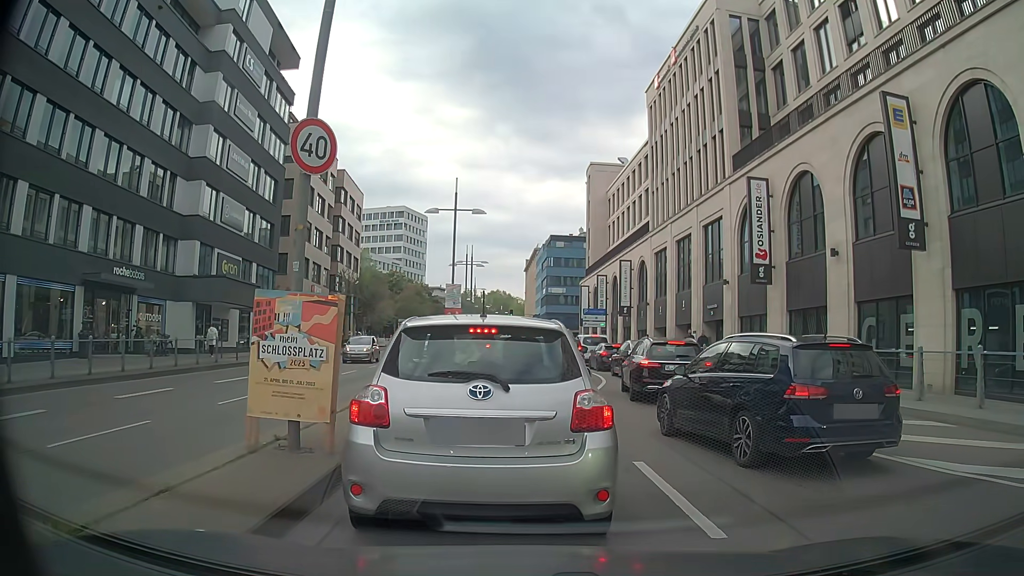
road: primary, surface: asphalt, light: Day
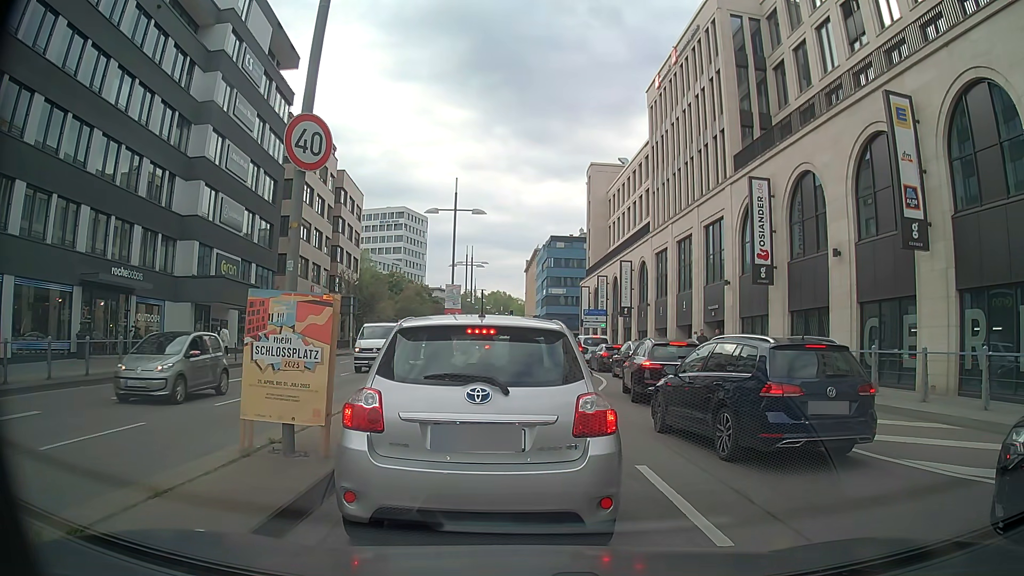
(0.0, +0.2) m; 0°
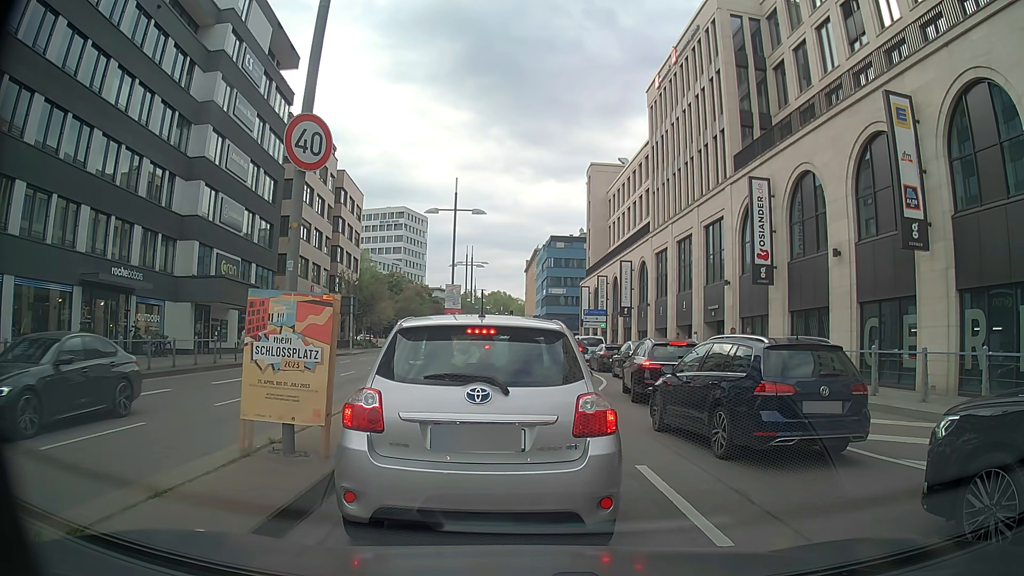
(0.0, 0.0) m; 0°
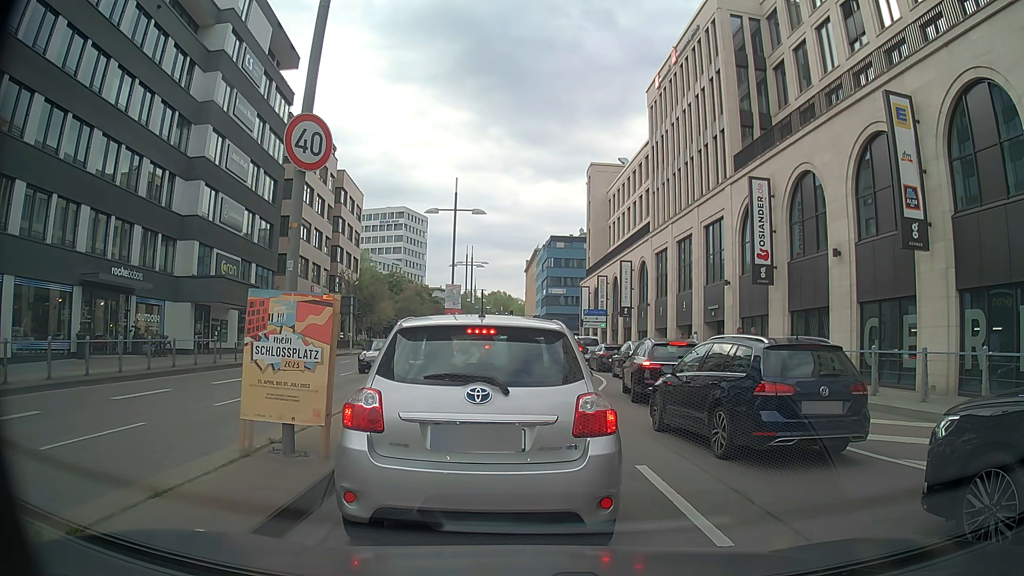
(0.0, 0.0) m; 0°
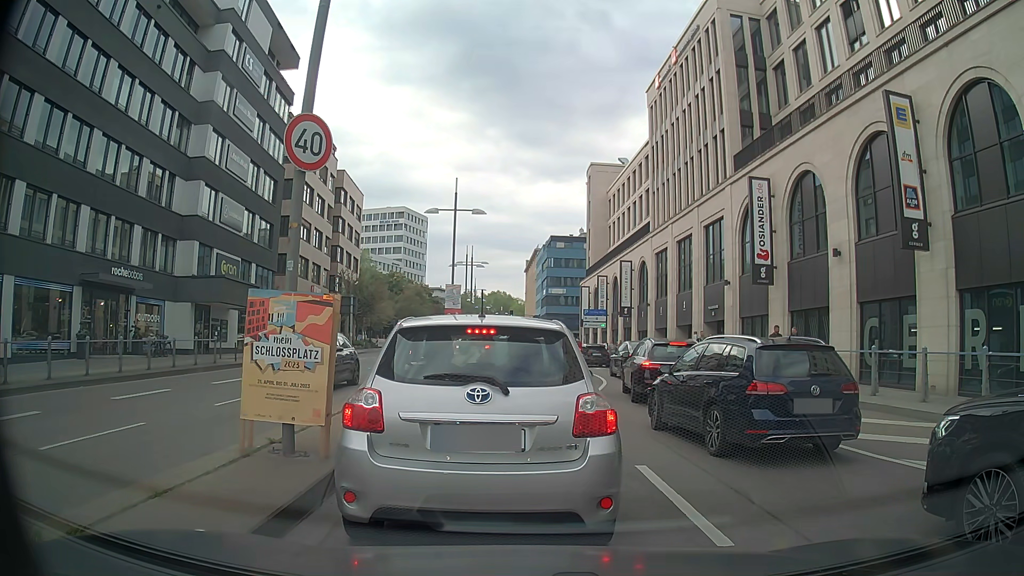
(0.0, 0.0) m; 0°
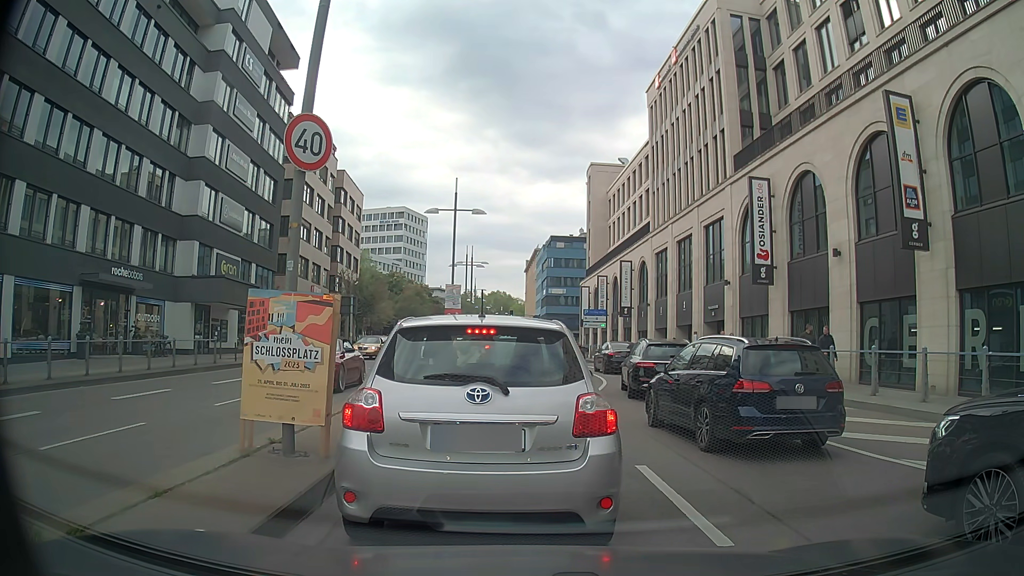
(0.0, 0.0) m; 0°
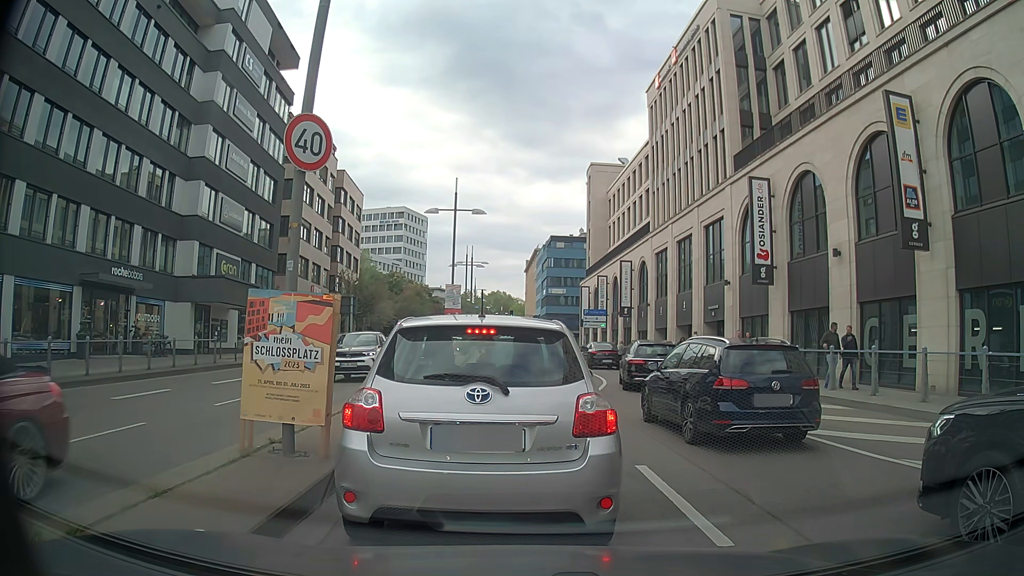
(0.0, 0.0) m; 0°
